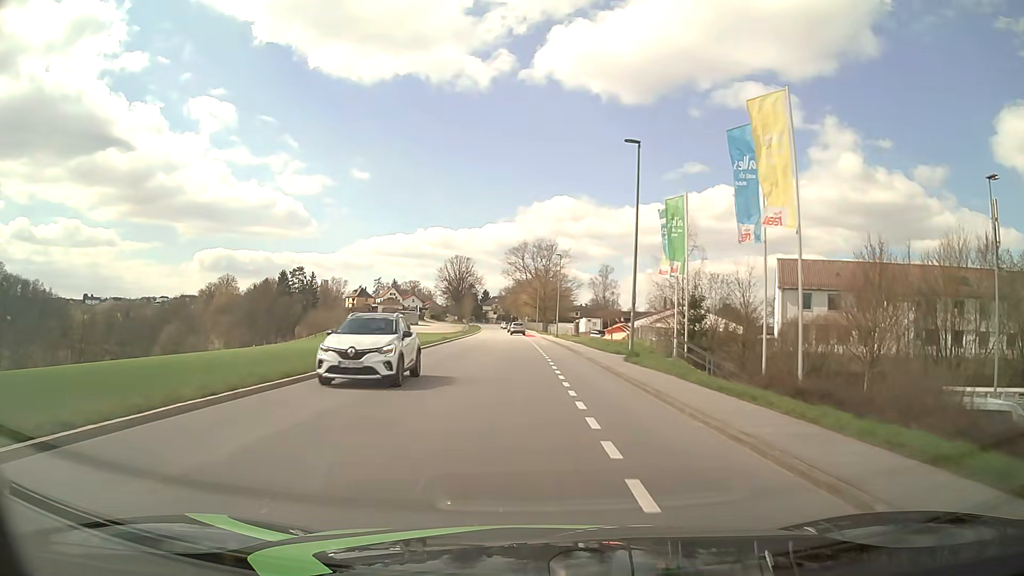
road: tertiary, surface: asphalt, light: Day
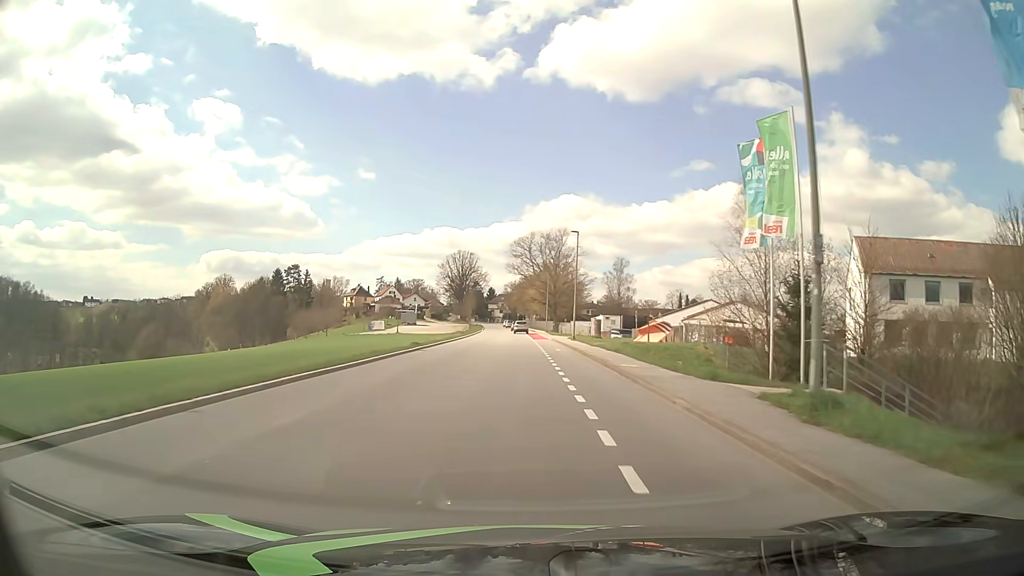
(-0.1, +15.6) m; -1°
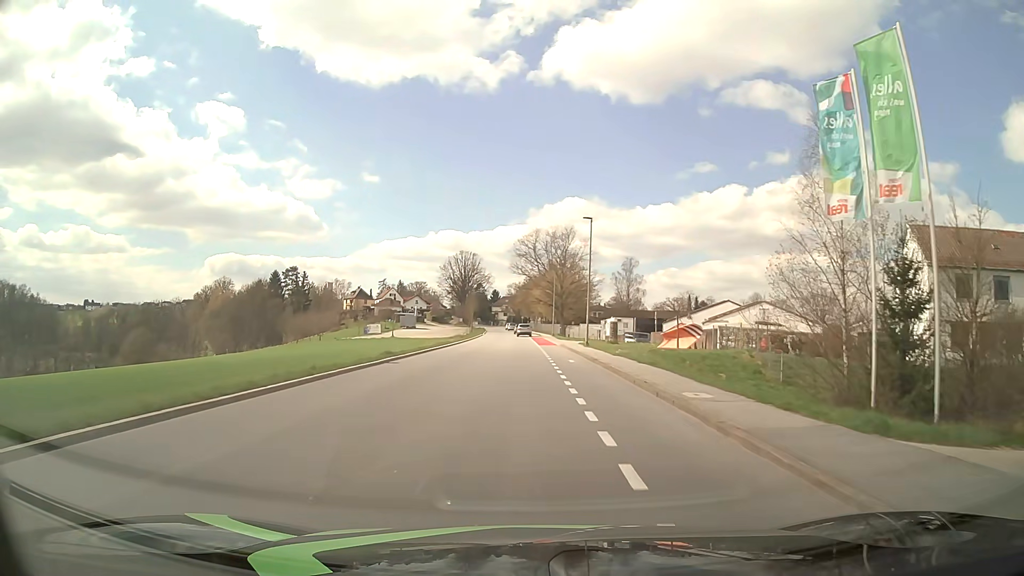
(0.0, +7.9) m; 0°
(0, +10) (0, +20) (0, +30) (-1, +40) (-1, +50) (-1, +60) (-1, +70) (-2, +80) (-2, +90) (-2, +100) m
